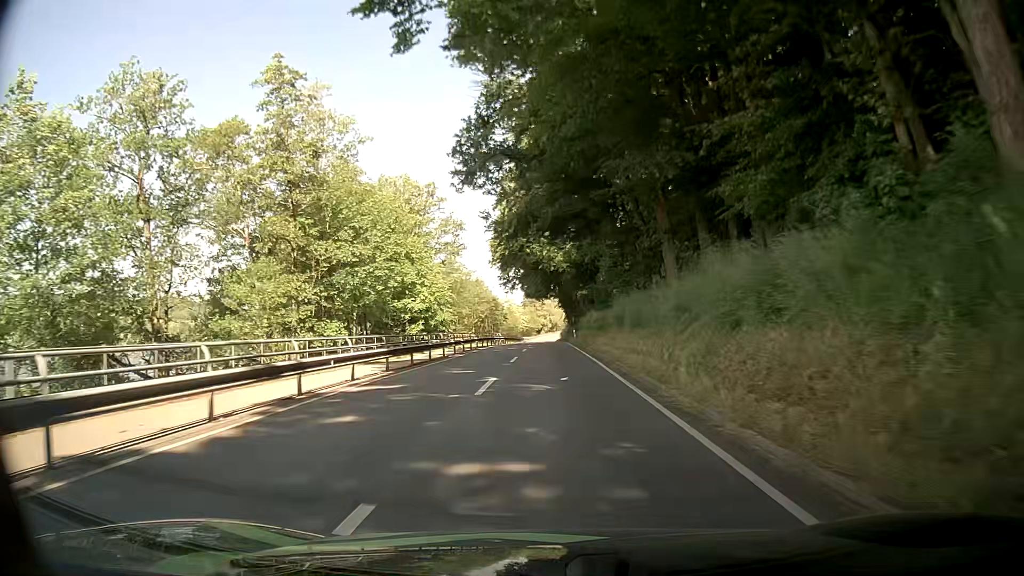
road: secondary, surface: asphalt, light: Day
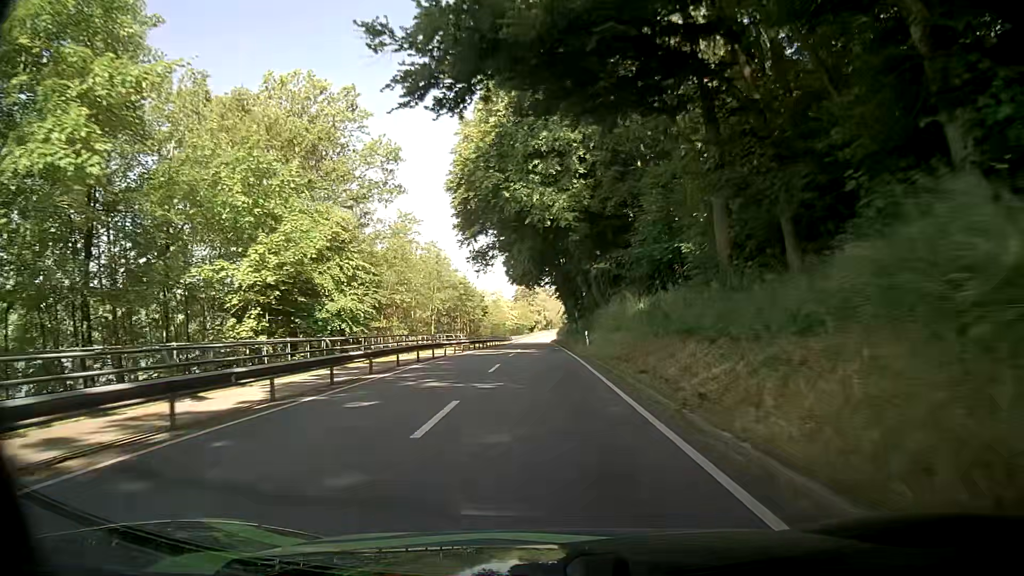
(+0.3, +28.8) m; +2°
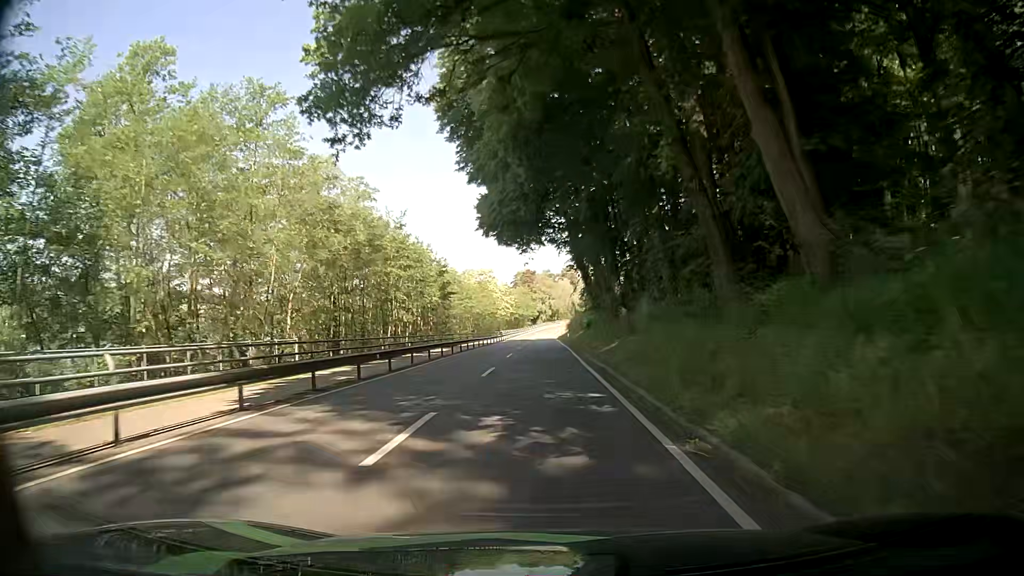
(-0.6, +37.6) m; -2°
